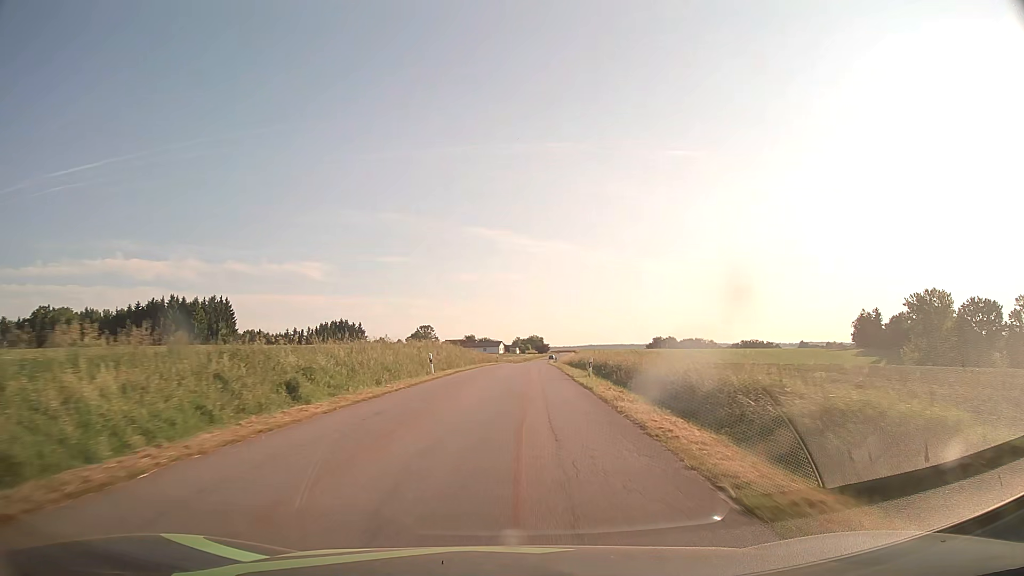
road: tertiary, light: Day
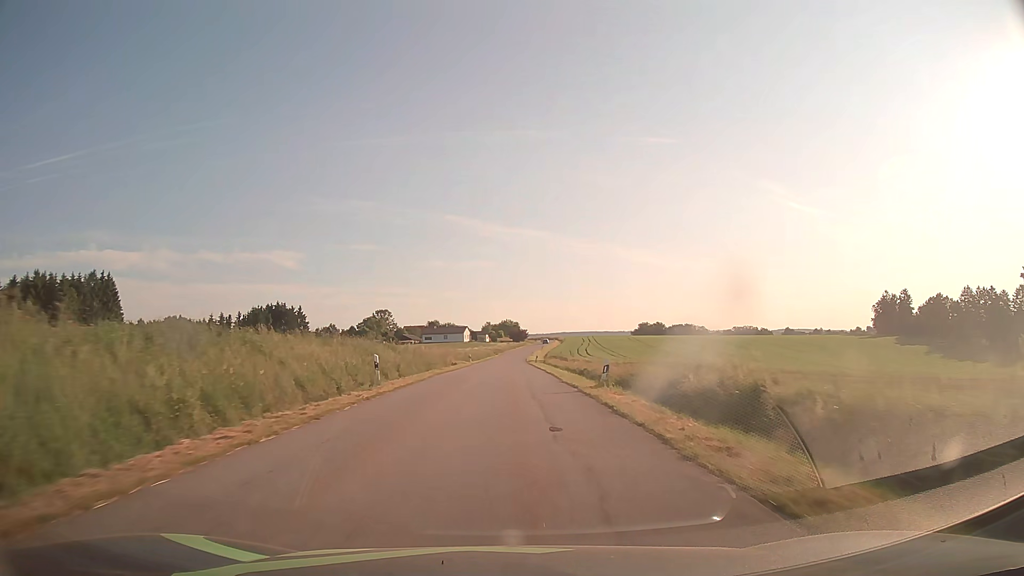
(+1.9, +58.8) m; +2°
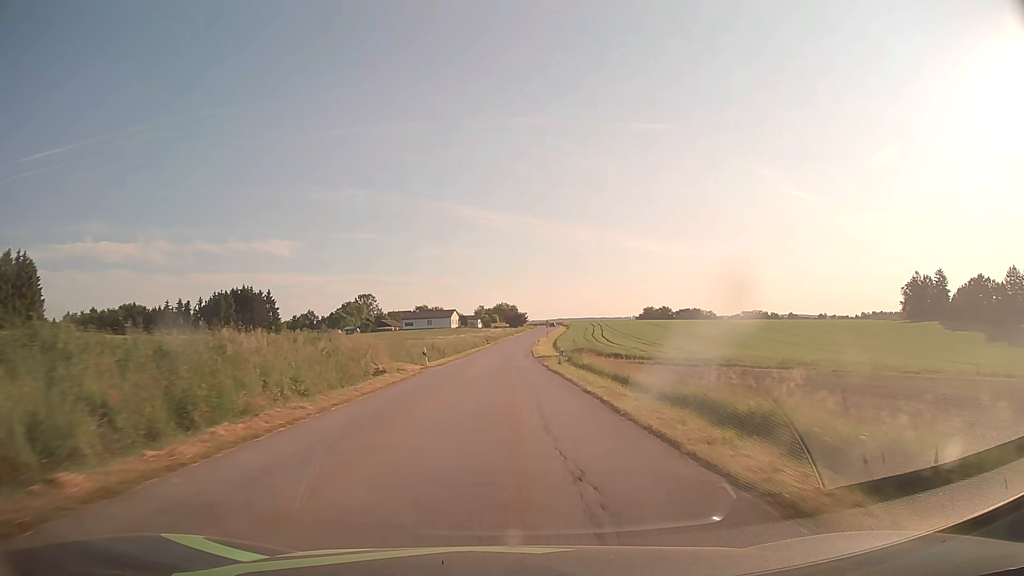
(+0.2, +35.4) m; 0°
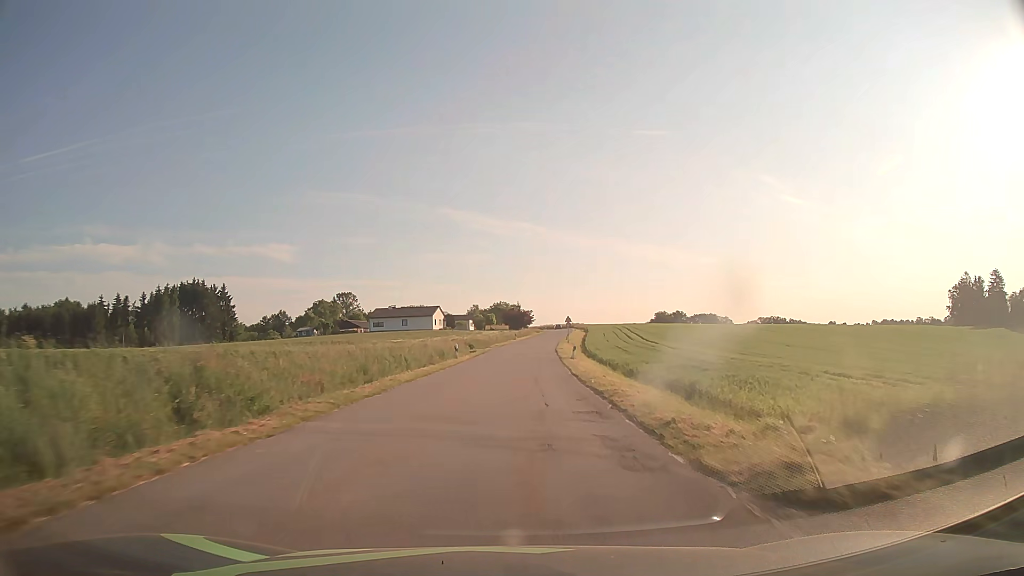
(0.0, +44.1) m; 0°
(0, +10) (0, +20) (+1, +30) (+1, +40) (+2, +50) (+3, +60) (+4, +70) (+5, +80) (+6, +90) (+7, +100) m
